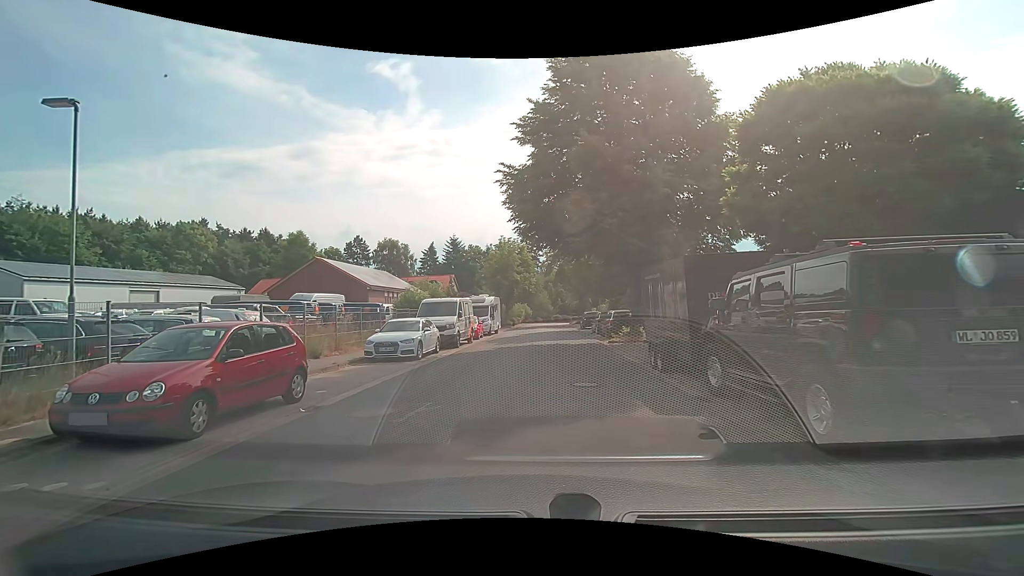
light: Day
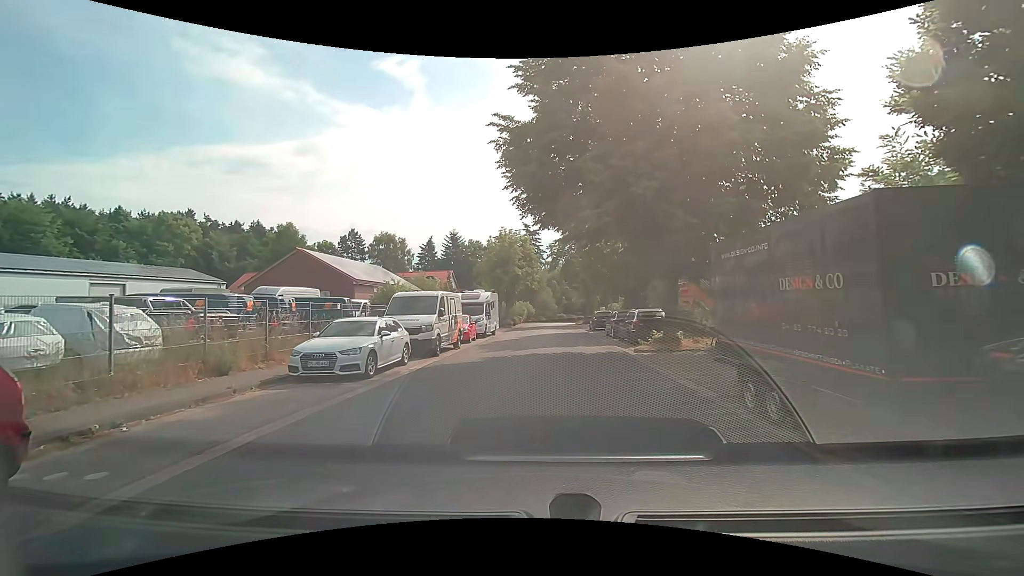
(-0.1, +5.3) m; -1°
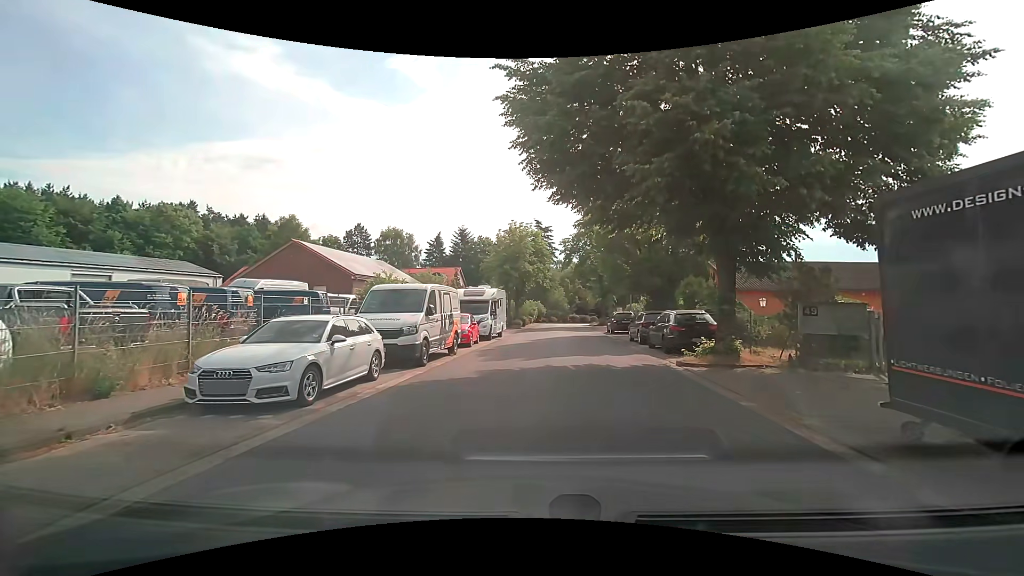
(-0.1, +3.8) m; -1°
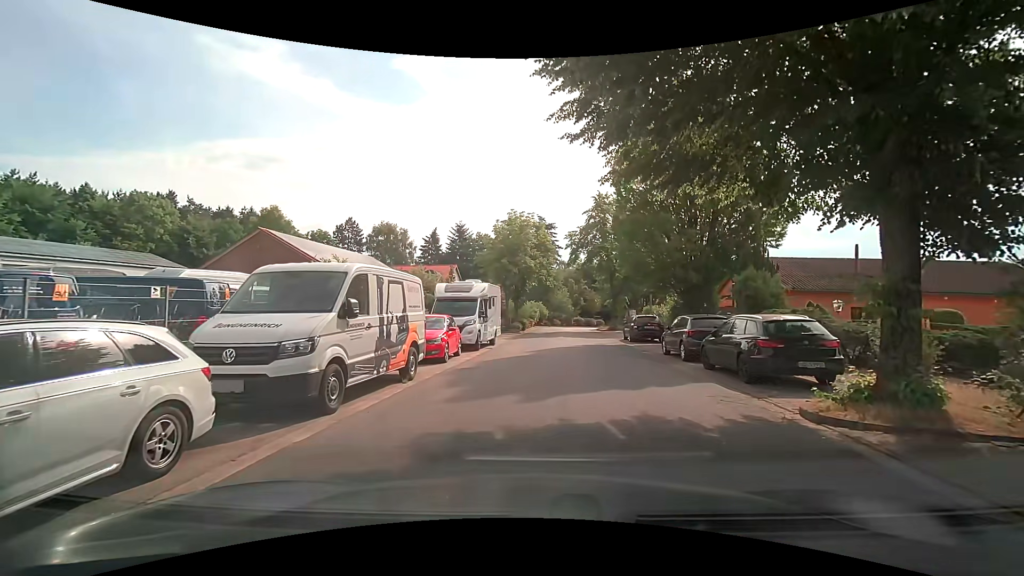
(-0.2, +6.3) m; -1°
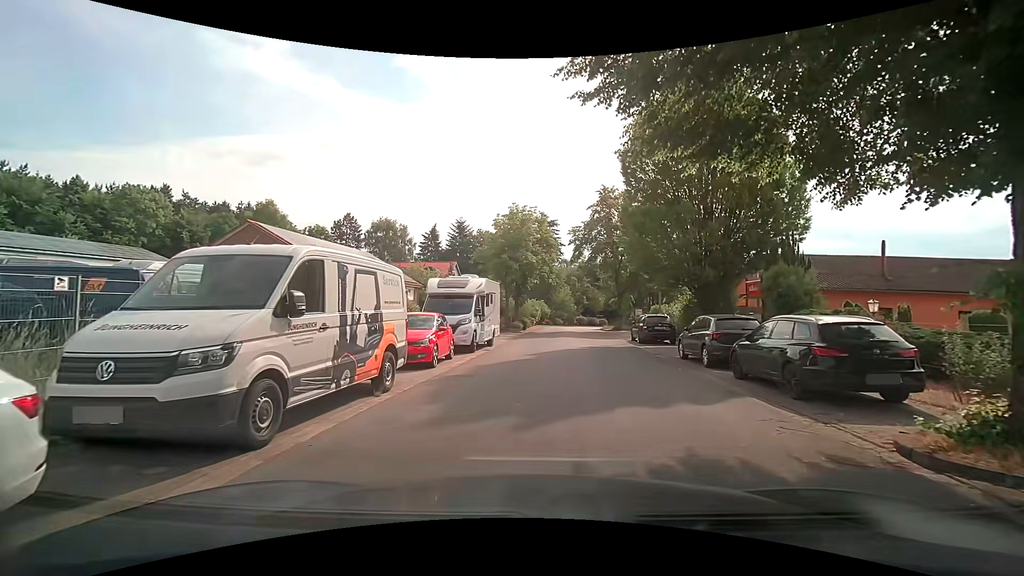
(0.0, +1.9) m; -2°
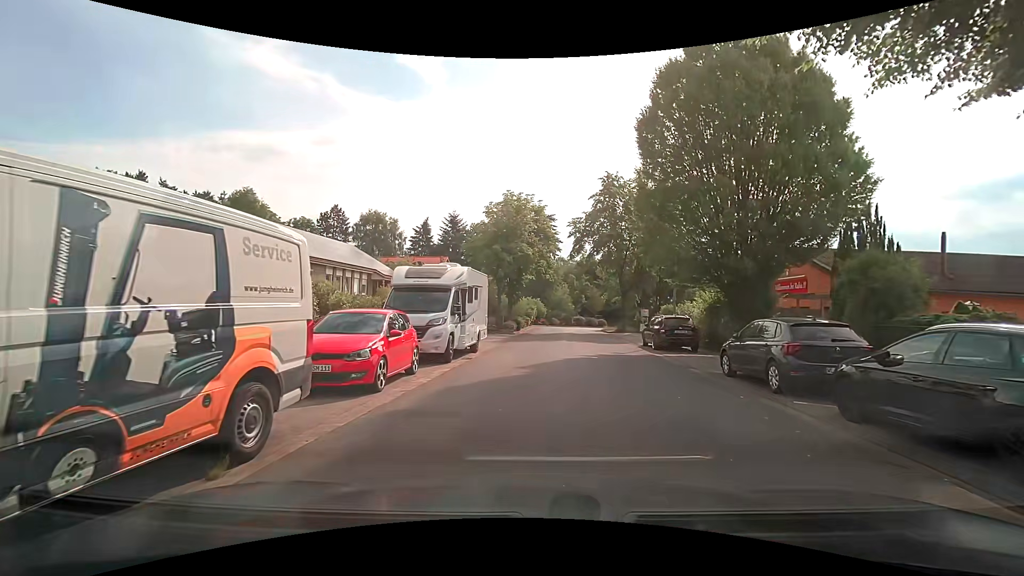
(+0.1, +4.2) m; +3°
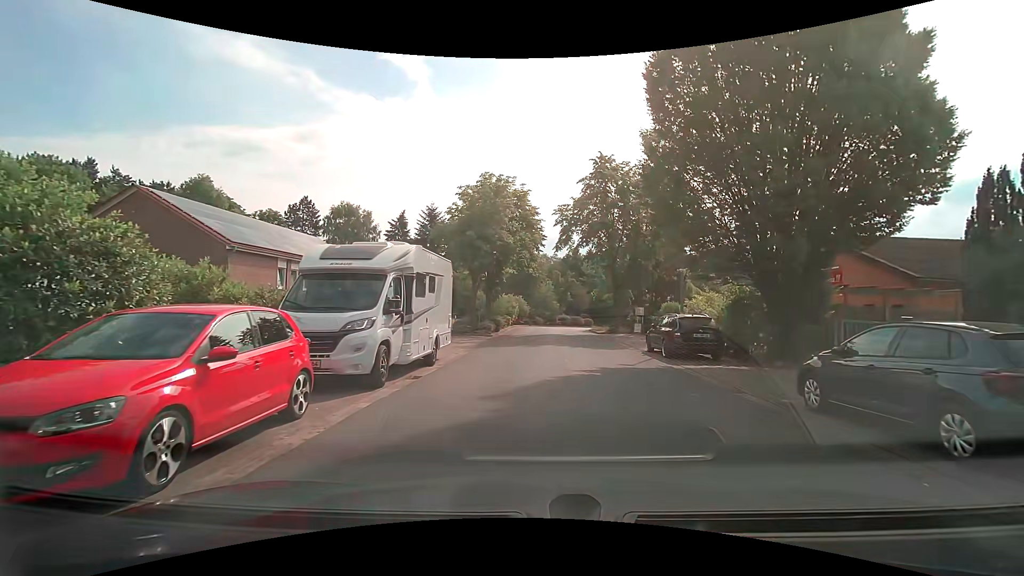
(+0.1, +4.7) m; +2°
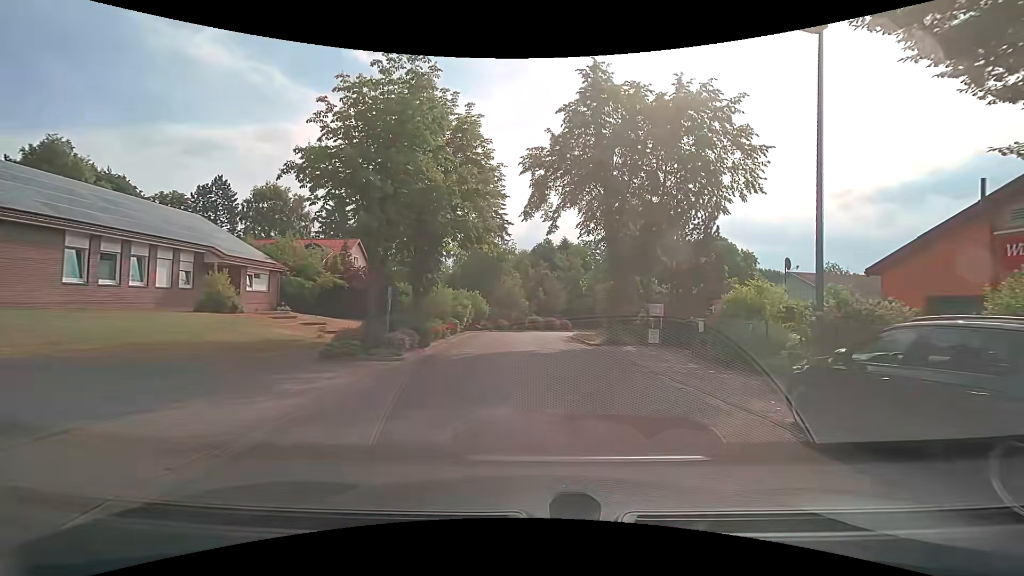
(+0.4, +13.3) m; +3°
(0, +10) (0, +20) (0, +30) (+1, +40) (+5, +49) (+12, +56) (+20, +61) (+30, +63) (+40, +64) (+50, +64) m
